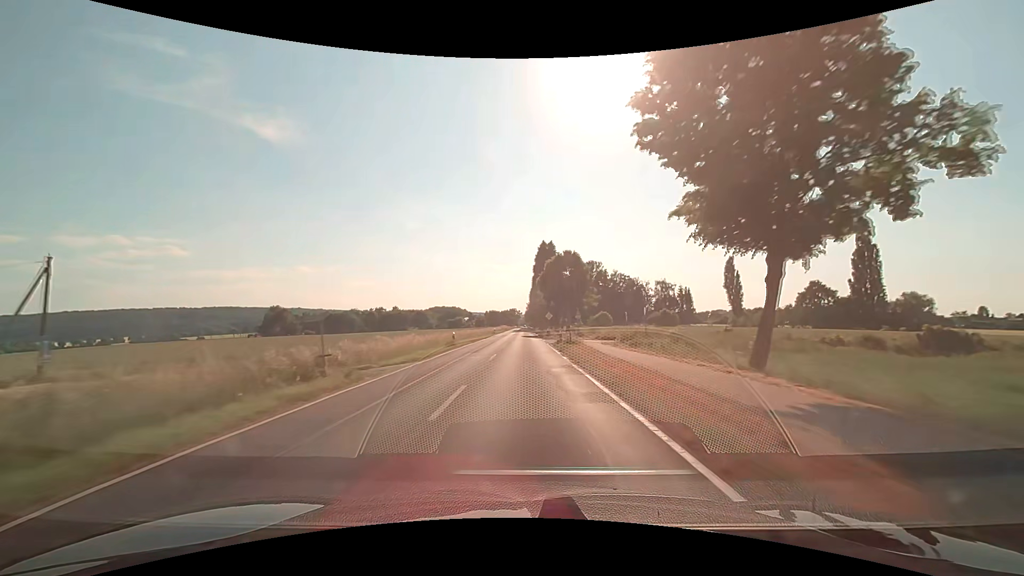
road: secondary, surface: asphalt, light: Day
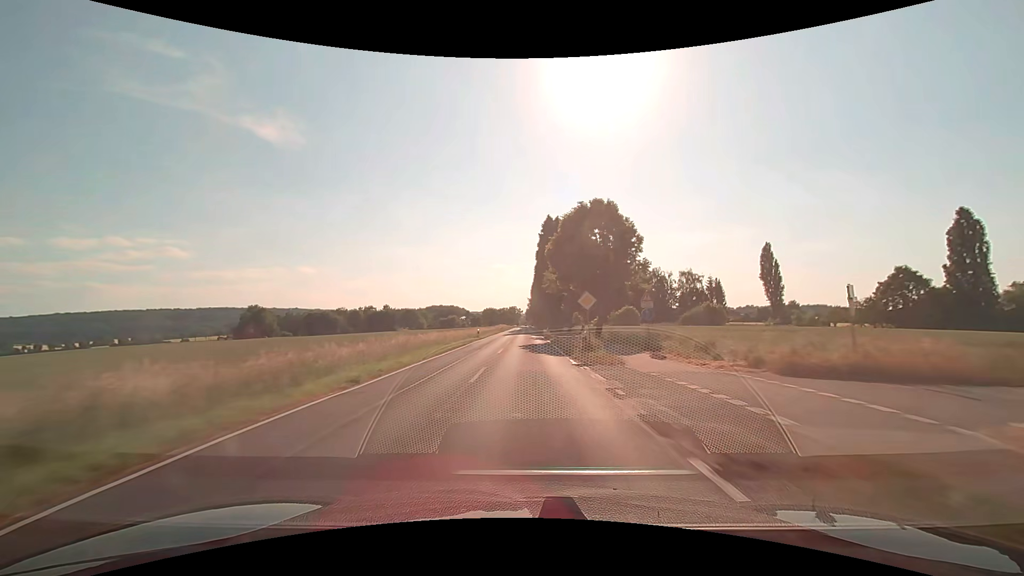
(-0.2, +31.6) m; 0°
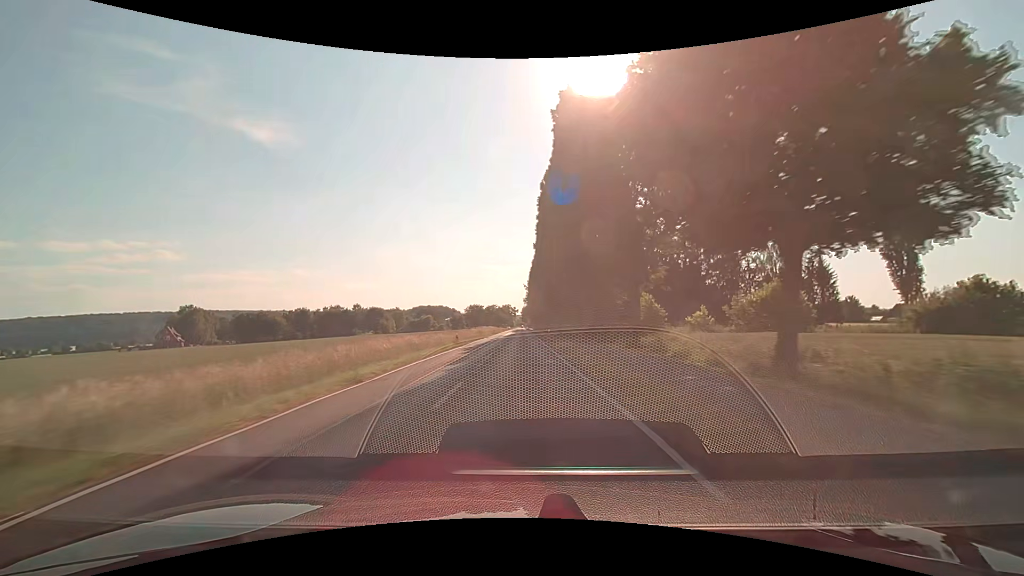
(+0.4, +63.1) m; +1°
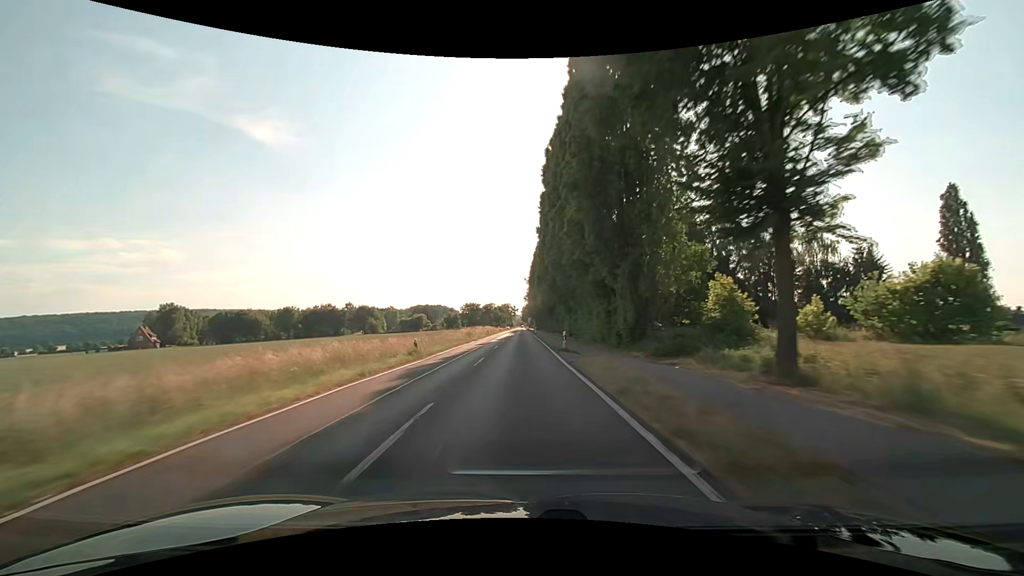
(0.0, +15.8) m; 0°
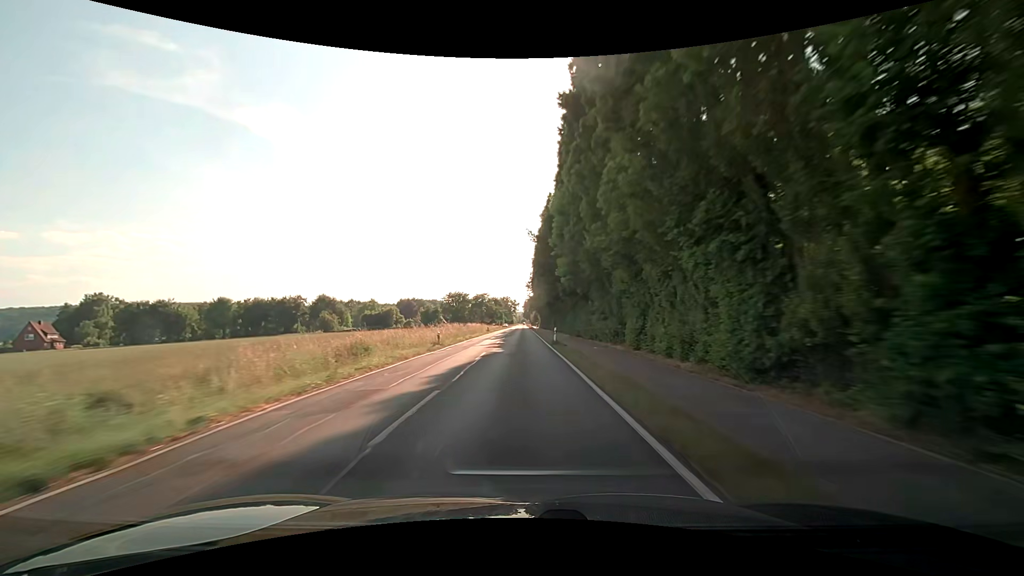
(-0.2, +46.7) m; 0°
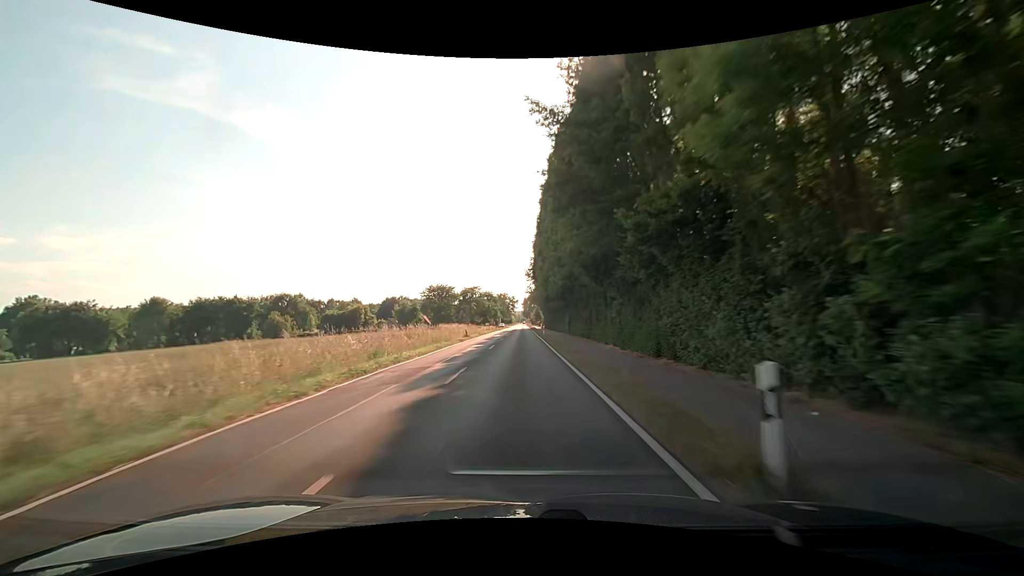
(+0.1, +28.7) m; 0°
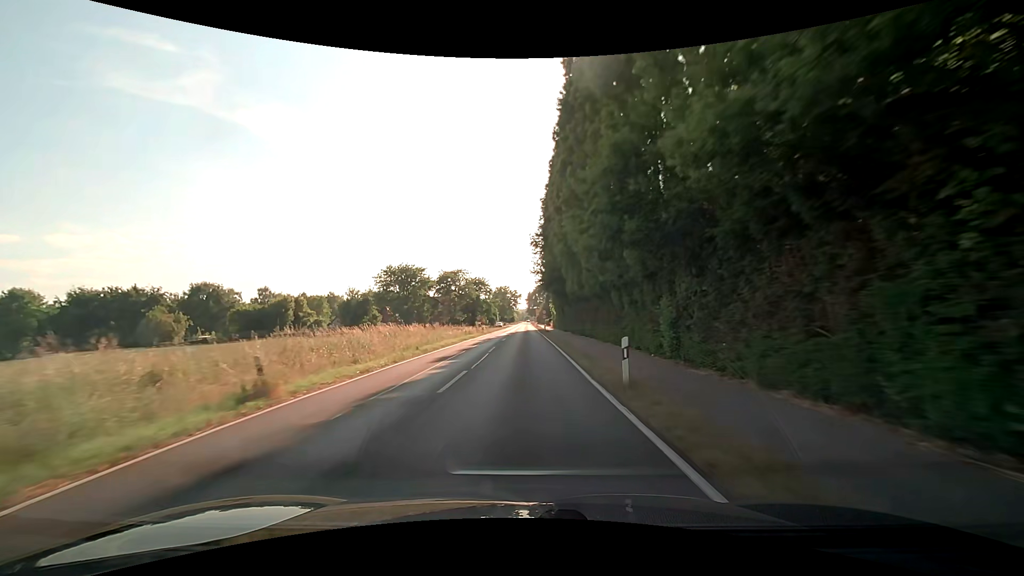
(-0.1, +38.4) m; 0°
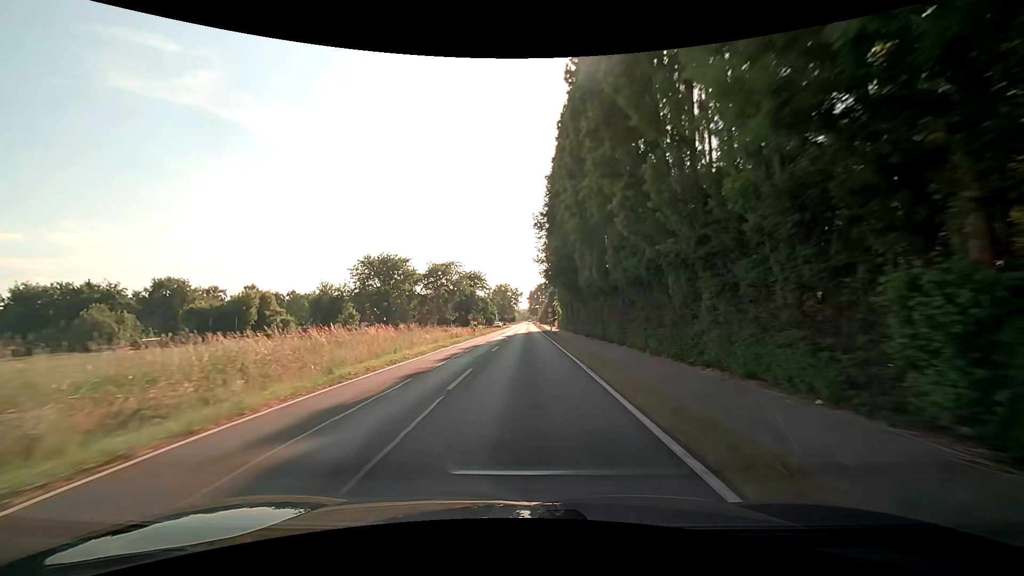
(0.0, +11.6) m; 0°
(0, +10) (0, +20) (0, +30) (0, +40) (0, +50) (0, +60) (0, +70) (0, +80) (+1, +90) (+1, +100) m
